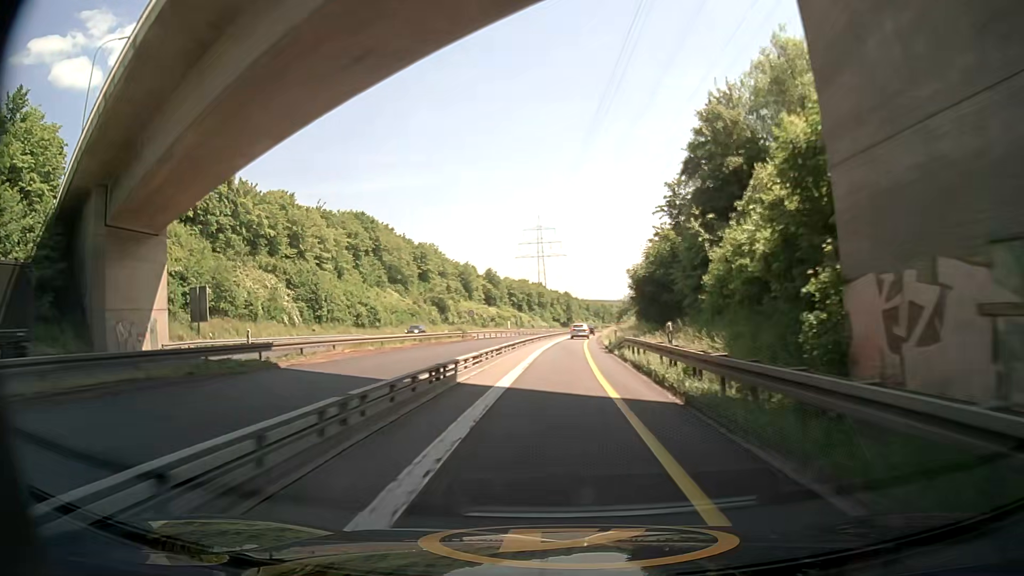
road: motorway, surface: asphalt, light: Day
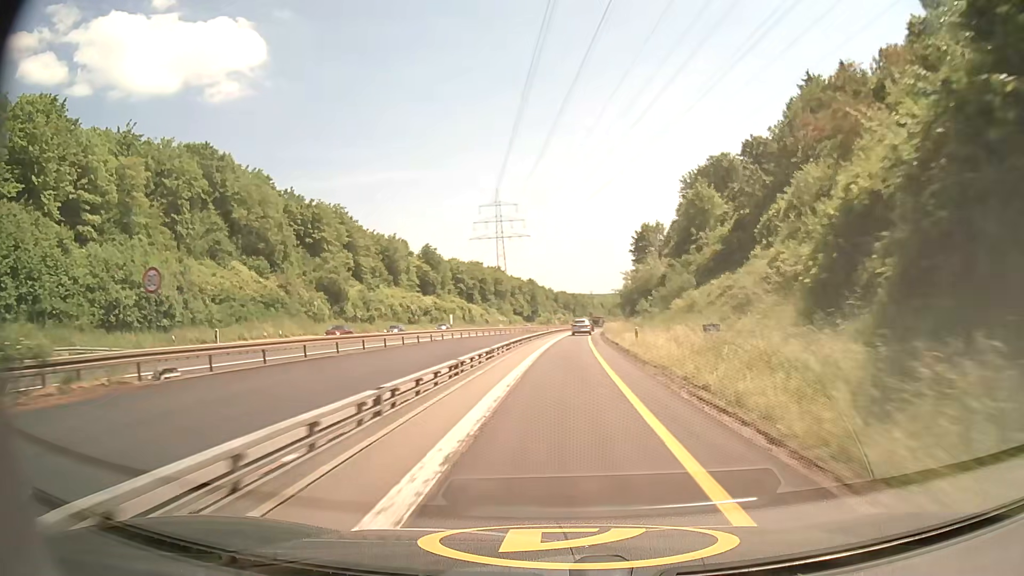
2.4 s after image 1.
(+1.3, +53.1) m; +3°
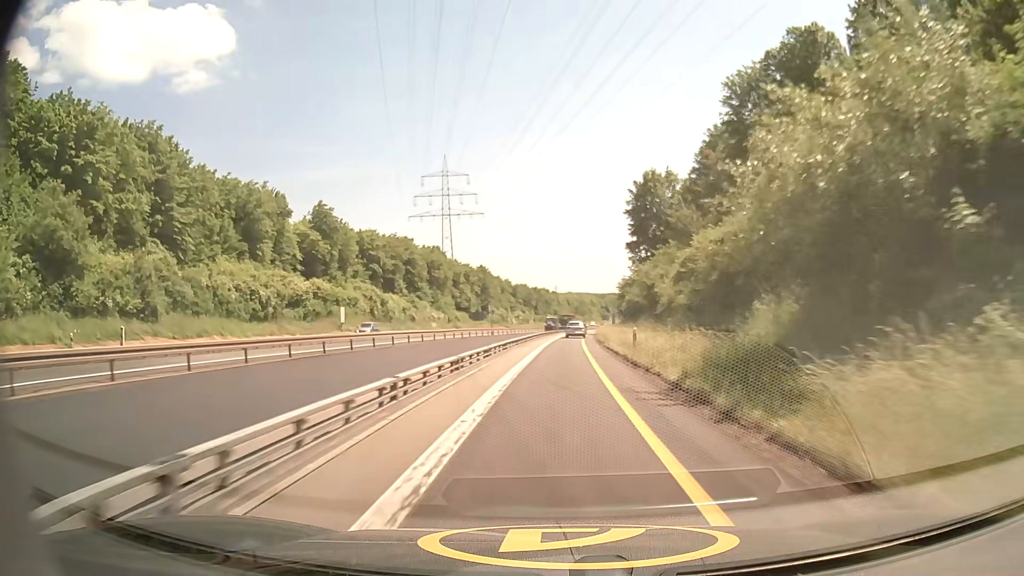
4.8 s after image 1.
(+1.6, +52.4) m; +3°
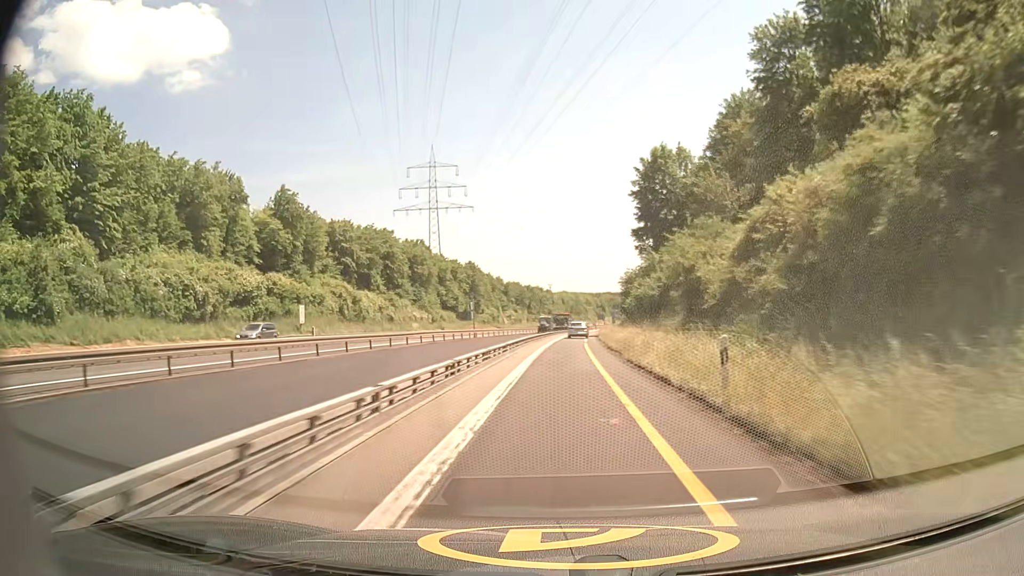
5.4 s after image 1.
(0.0, +13.1) m; 0°
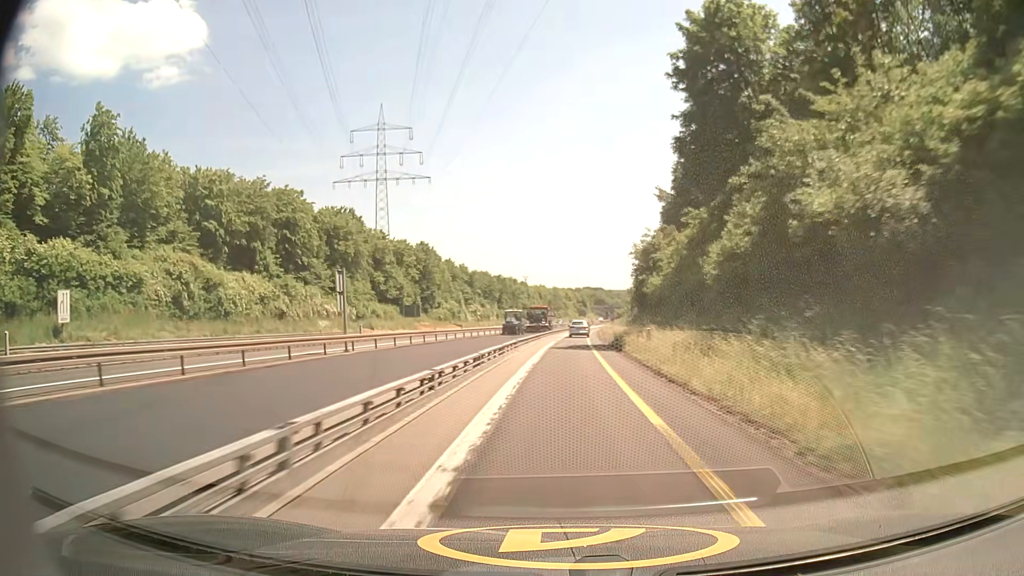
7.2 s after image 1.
(+0.6, +39.3) m; +2°
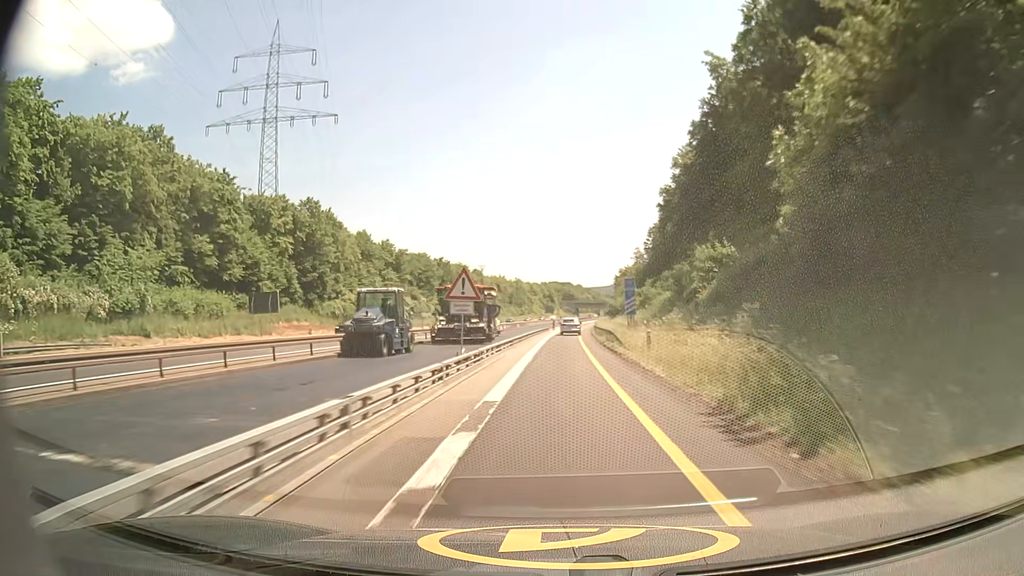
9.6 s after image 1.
(+1.6, +52.2) m; +3°
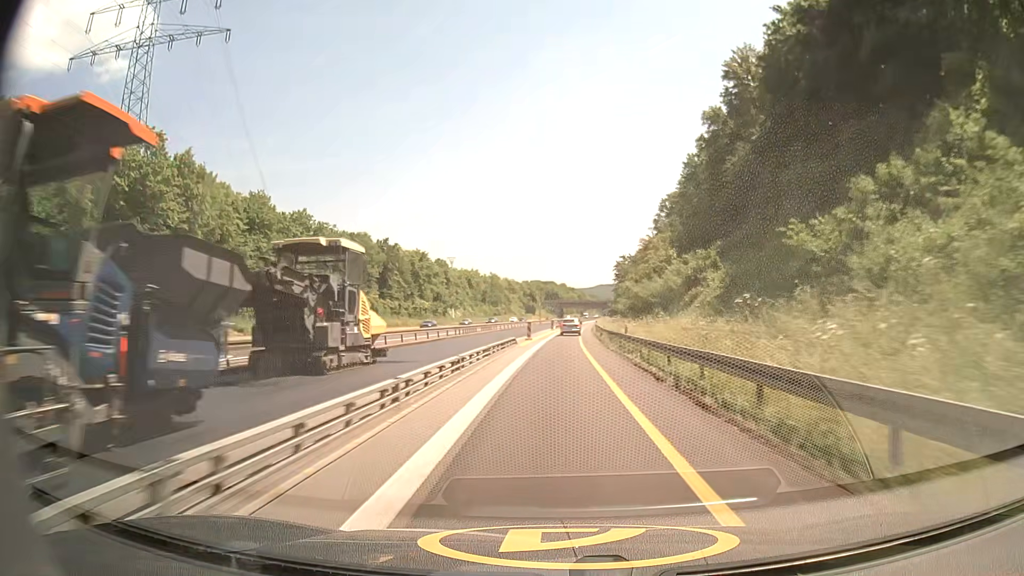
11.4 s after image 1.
(+0.6, +39.5) m; +2°
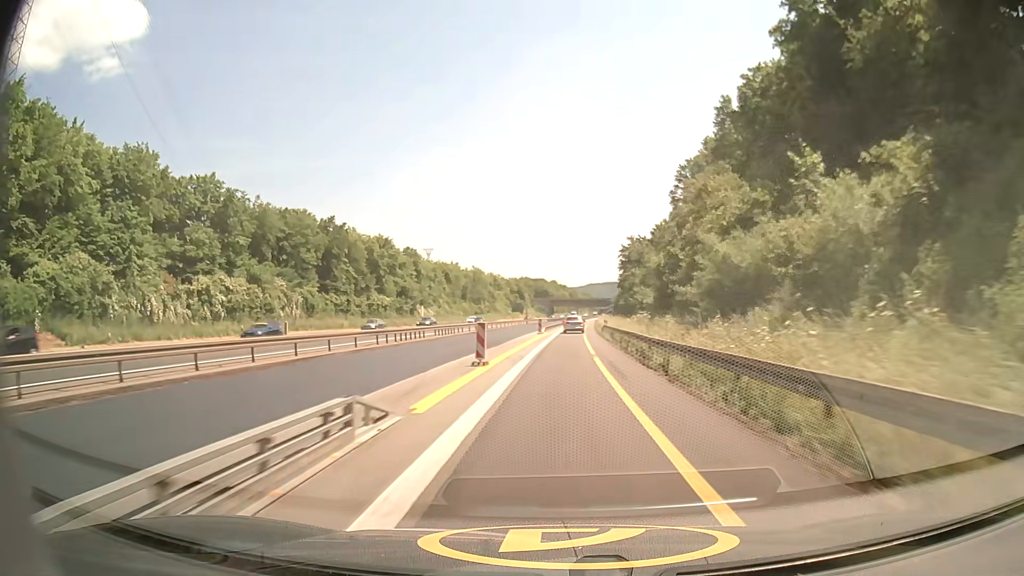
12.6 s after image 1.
(+0.2, +26.2) m; +1°
(0, +10) (0, +20) (0, +30) (+1, +40) (+1, +50) (+2, +60) (+2, +70) (+3, +80) (+3, +90) (+4, +100) m
